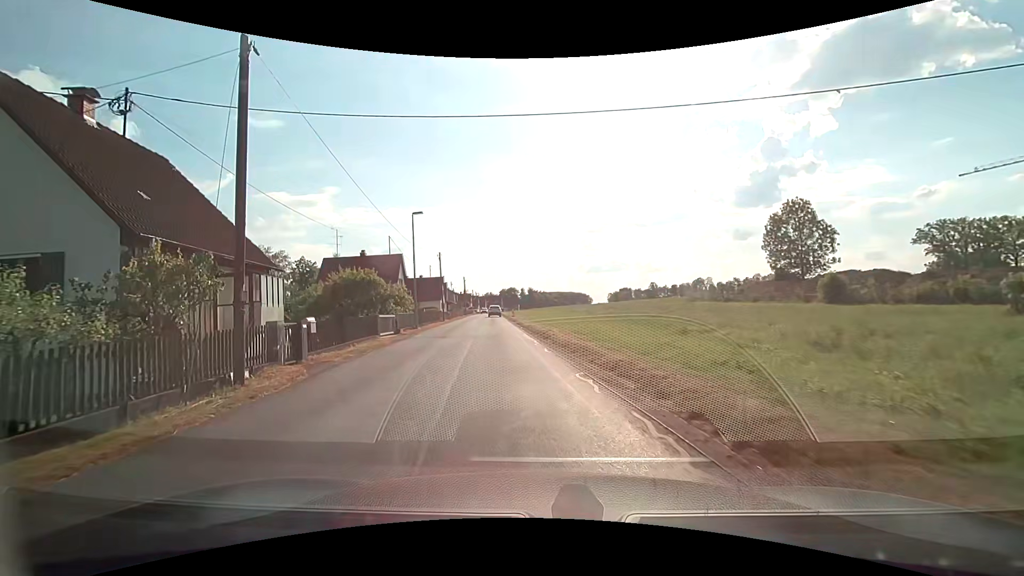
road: tertiary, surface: asphalt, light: Day
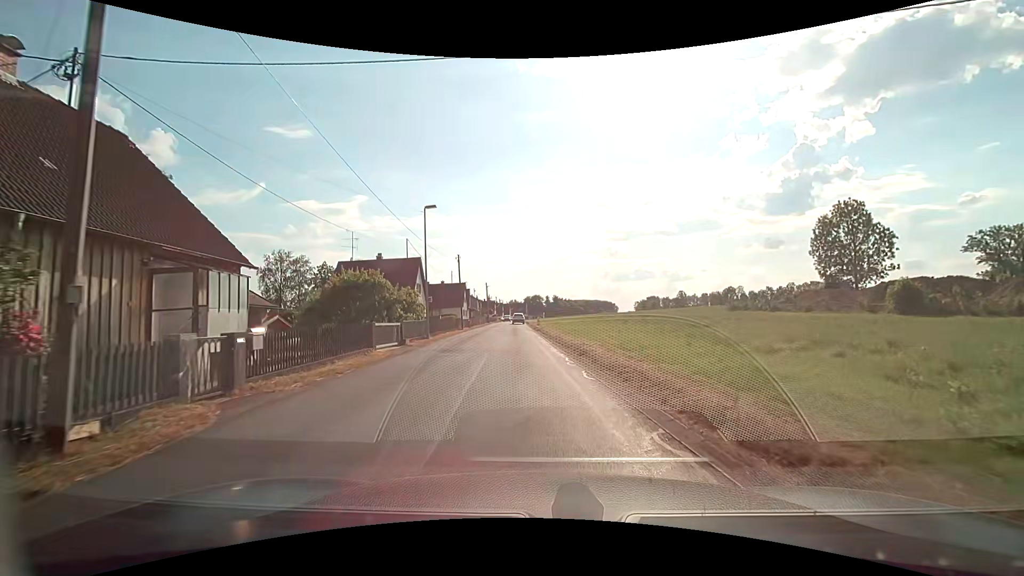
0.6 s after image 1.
(-0.1, +4.3) m; -2°
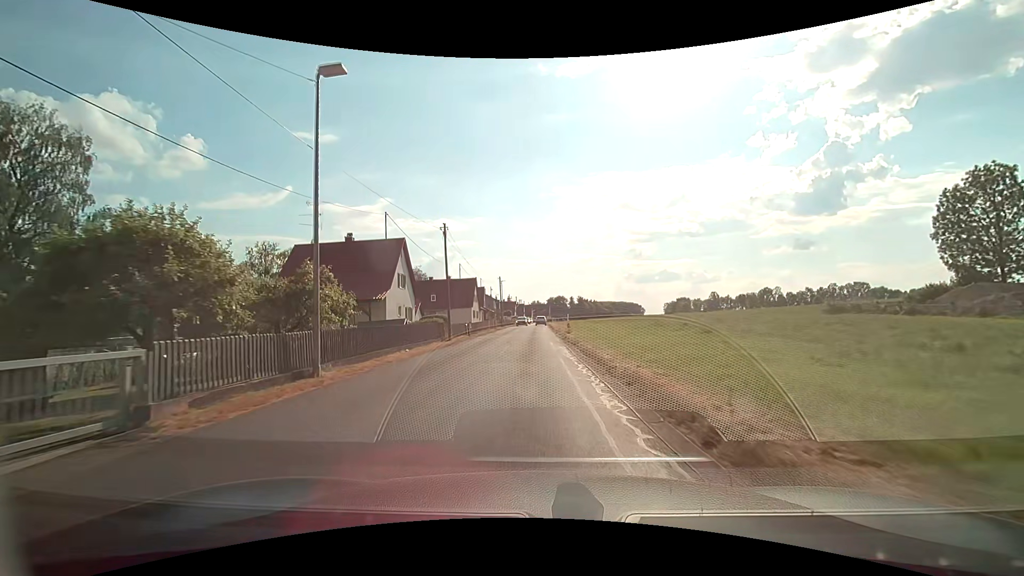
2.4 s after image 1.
(-0.4, +16.4) m; -3°
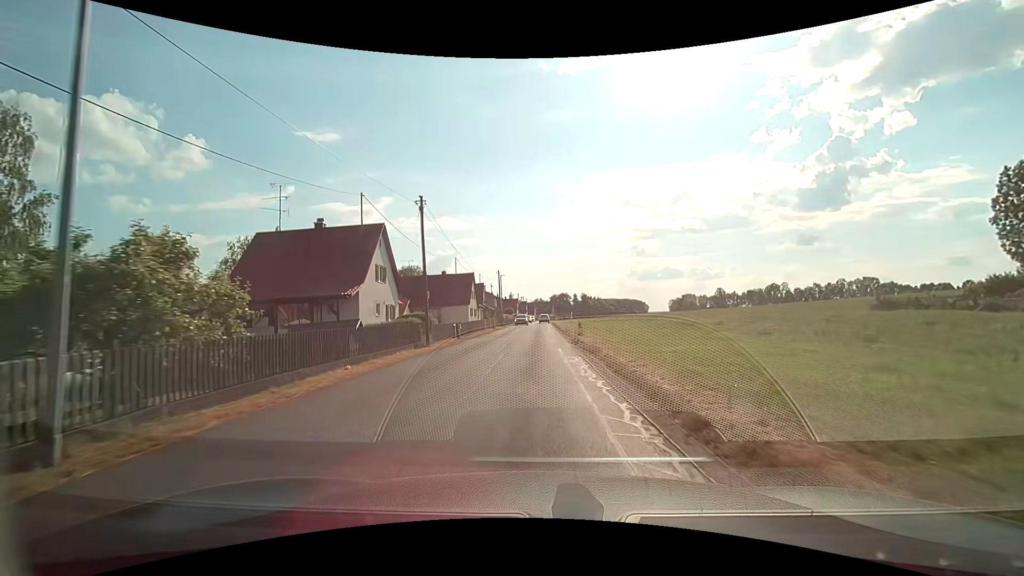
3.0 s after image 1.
(0.0, +6.4) m; 0°
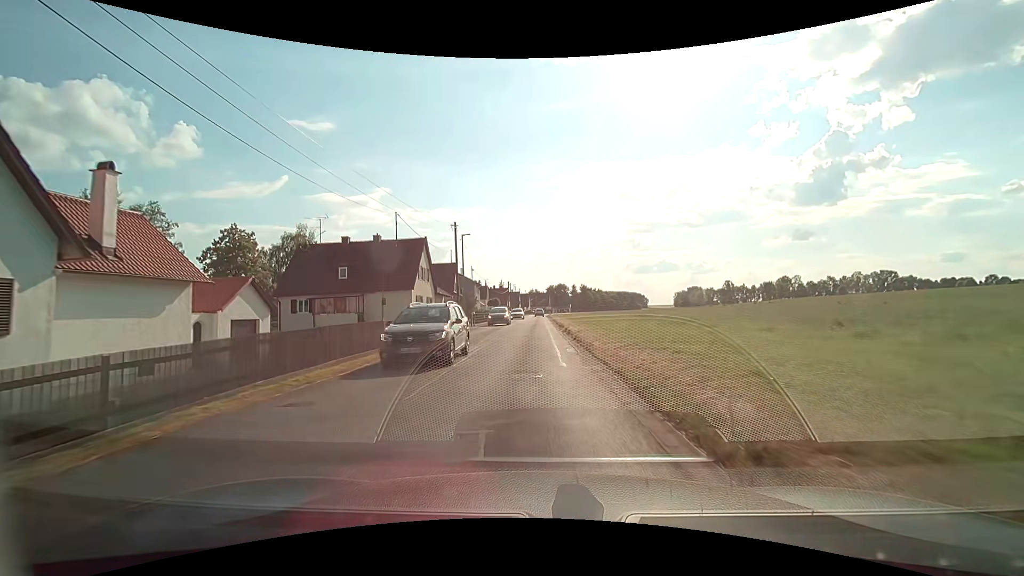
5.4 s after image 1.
(+0.1, +28.1) m; 0°
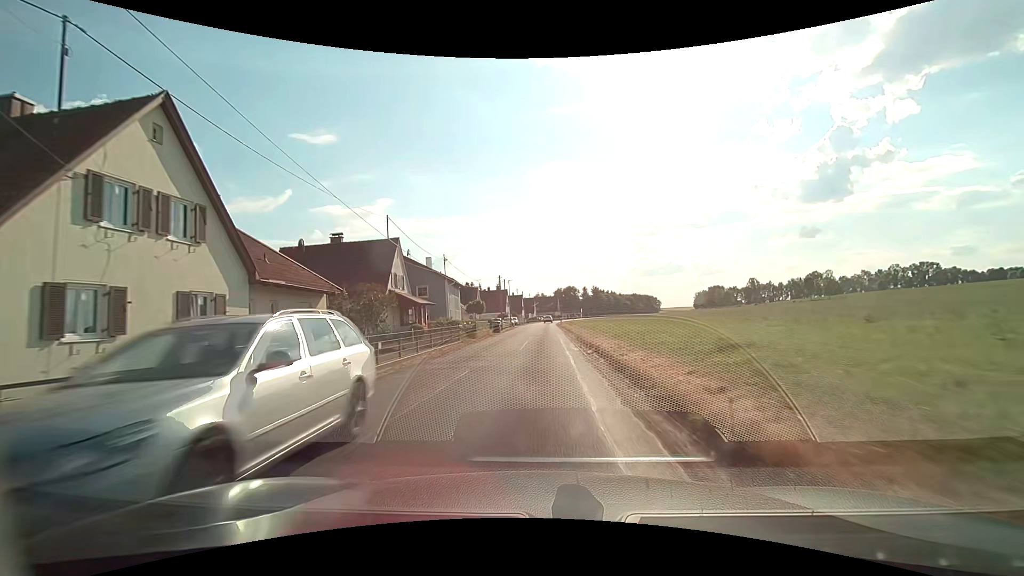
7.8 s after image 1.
(+0.4, +31.1) m; 0°
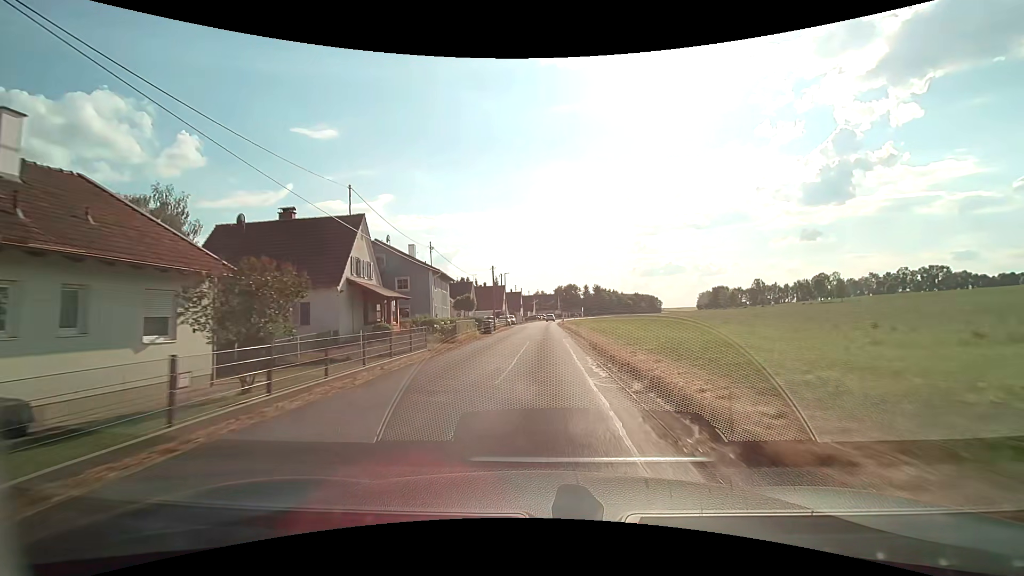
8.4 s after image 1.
(0.0, +8.3) m; 0°
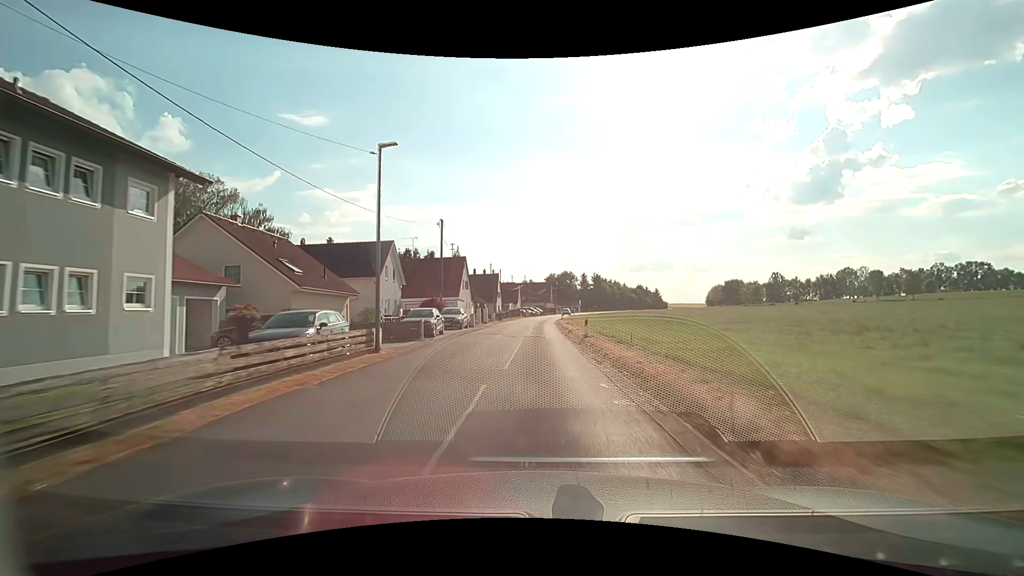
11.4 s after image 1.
(+0.7, +44.1) m; +1°
(0, +10) (0, +20) (0, +30) (0, +40) (+1, +50) (+1, +60) (+2, +70) (+3, +80) (+4, +90) (+5, +100) m
